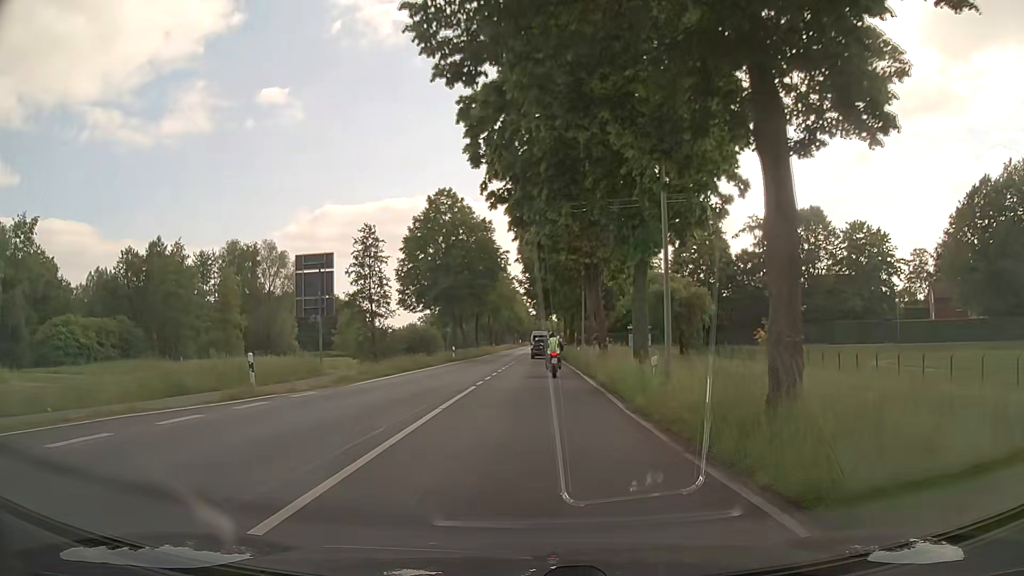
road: tertiary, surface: asphalt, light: Day
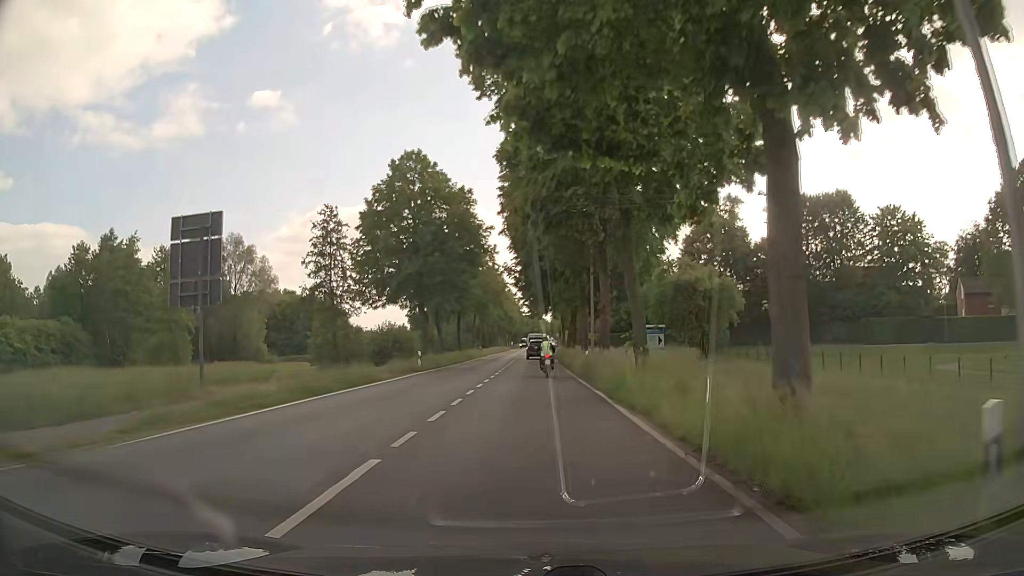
(+0.1, +12.0) m; +2°
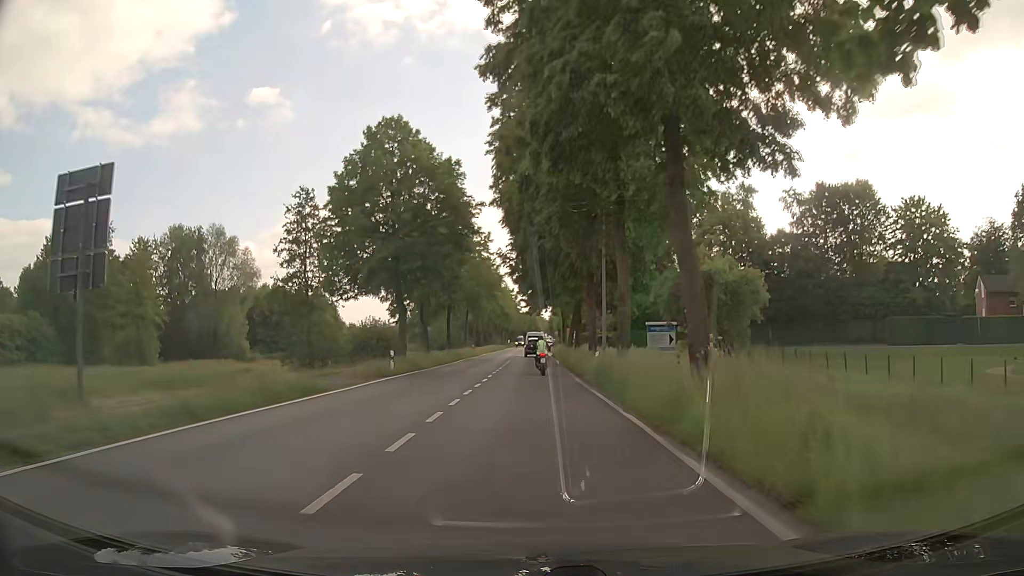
(-0.1, +6.6) m; -1°
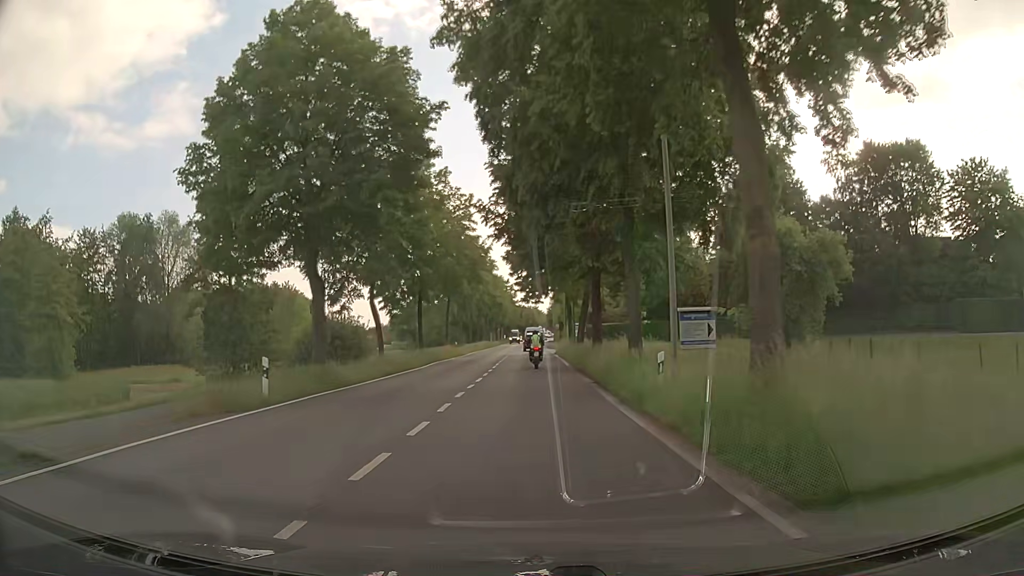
(+0.1, +14.2) m; +1°
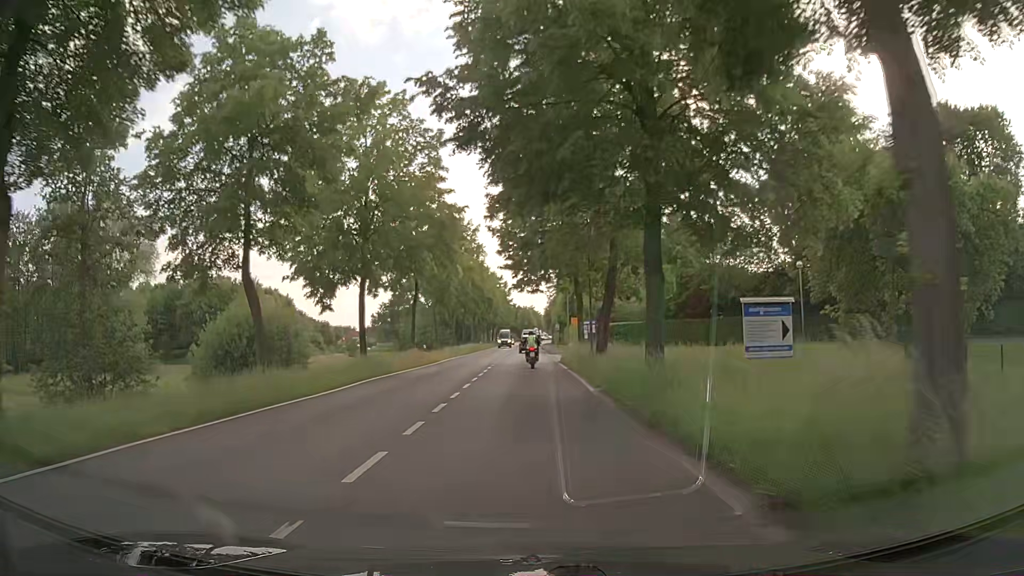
(0.0, +15.0) m; 0°
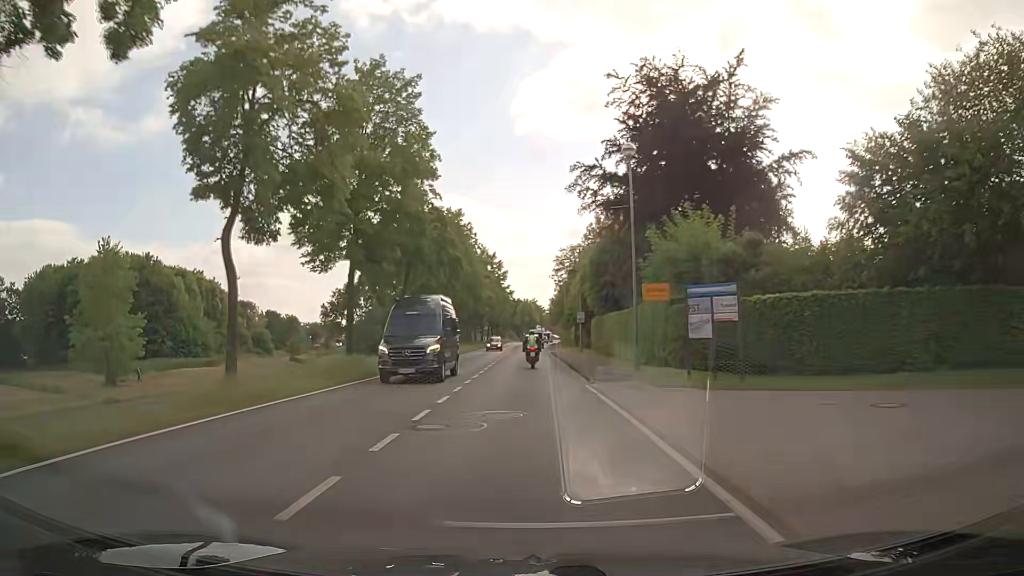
(-0.2, +38.3) m; -1°
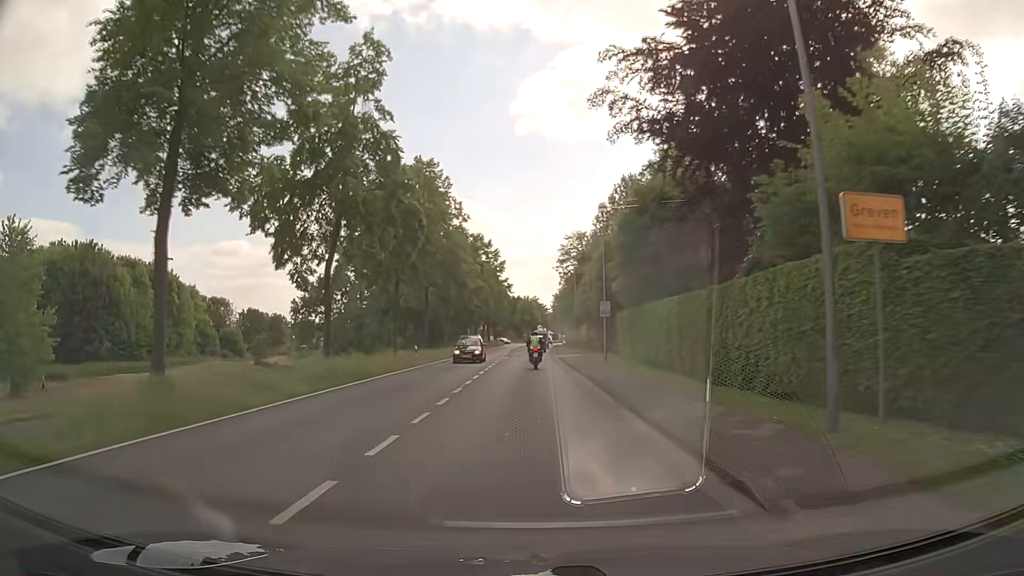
(+0.1, +15.3) m; +1°
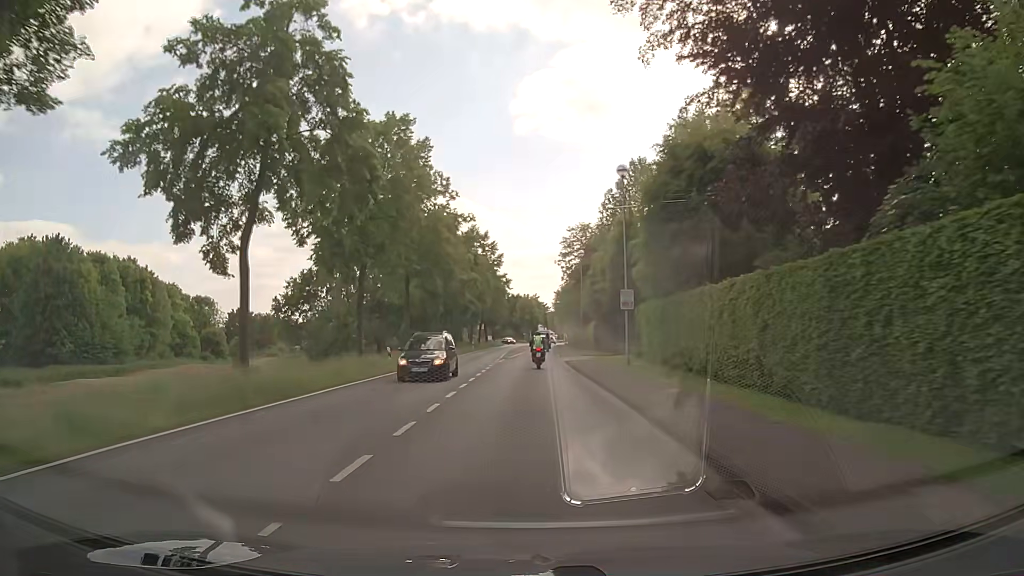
(0.0, +7.6) m; 0°
(0, +10) (0, +20) (0, +30) (0, +40) (+1, +50) (+1, +60) (+1, +70) (+2, +80) (+2, +90) (+2, +100) m
